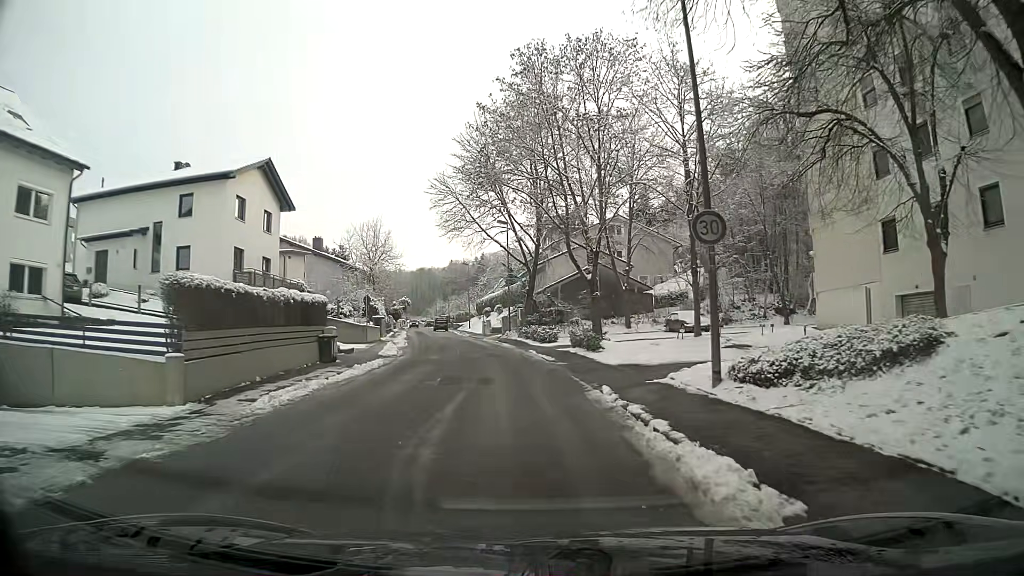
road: residential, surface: asphalt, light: Day
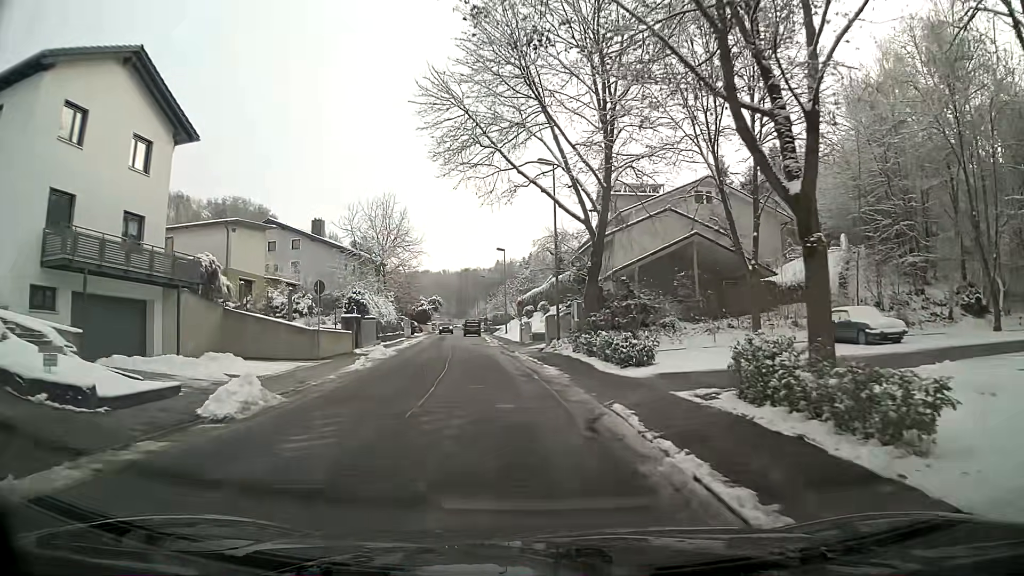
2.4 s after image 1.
(-0.7, +19.1) m; -5°
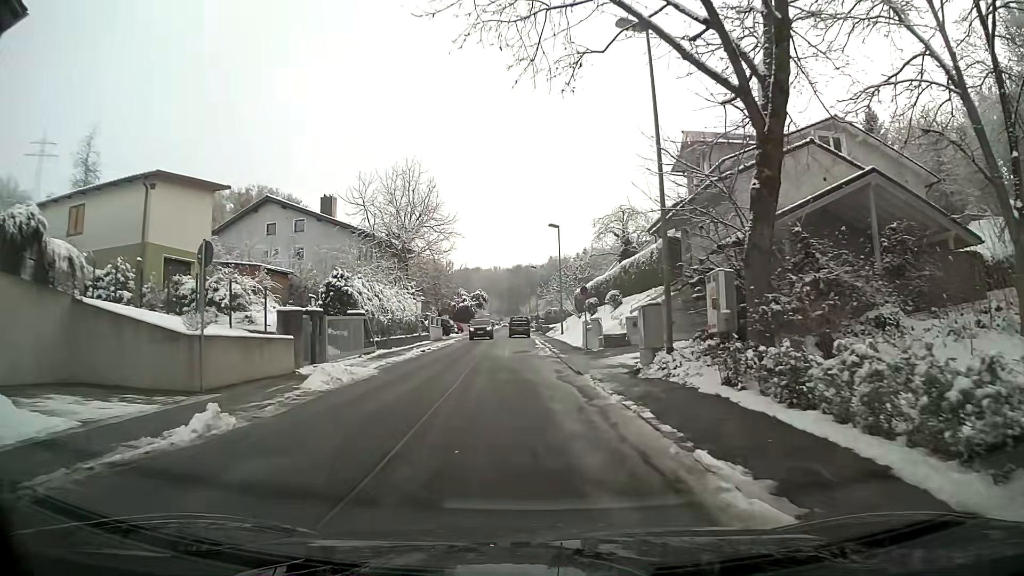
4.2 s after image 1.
(-0.6, +14.2) m; -4°
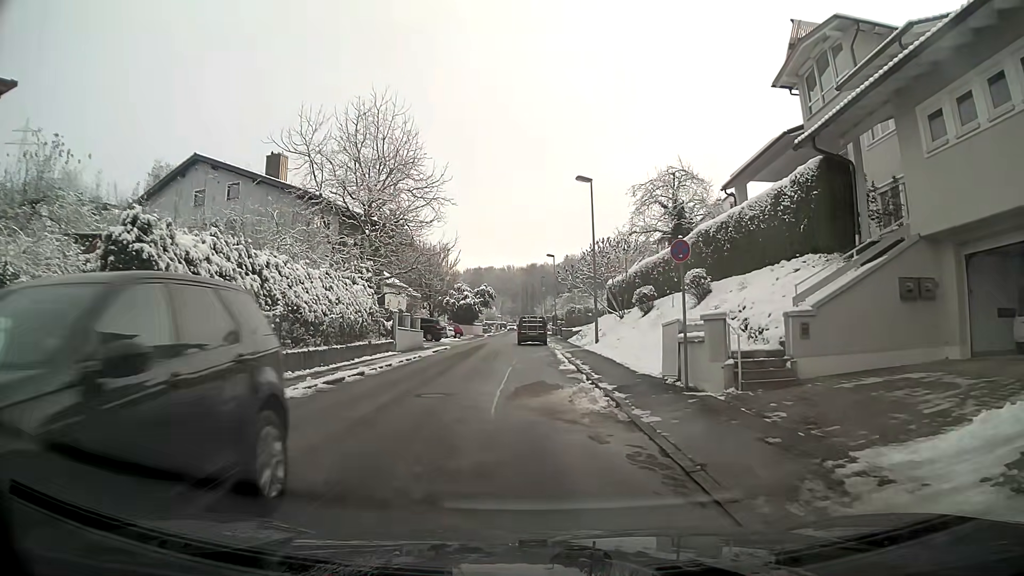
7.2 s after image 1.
(-0.3, +16.1) m; -2°
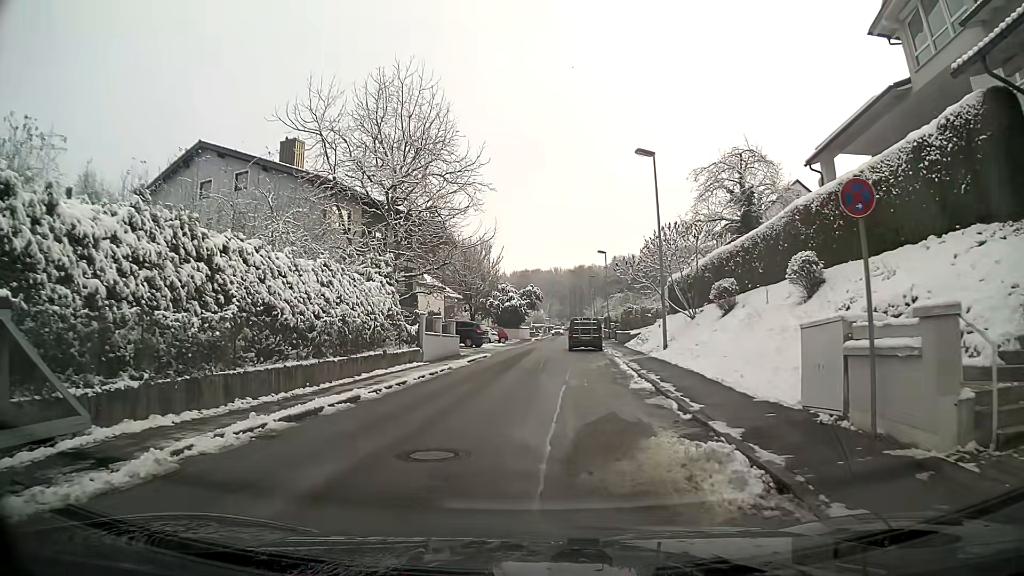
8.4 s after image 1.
(-0.2, +5.5) m; -4°
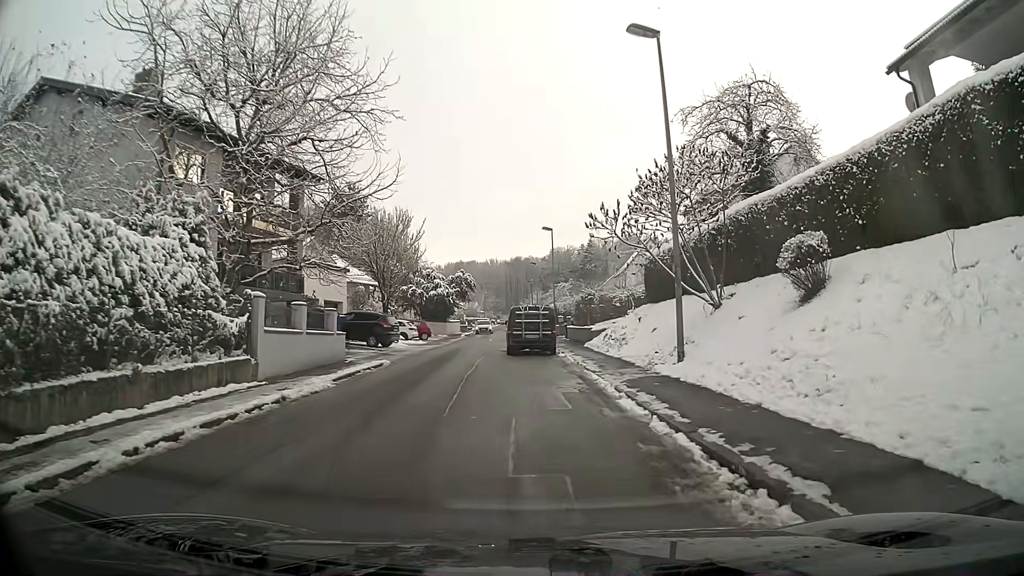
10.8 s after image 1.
(+0.5, +11.5) m; +6°
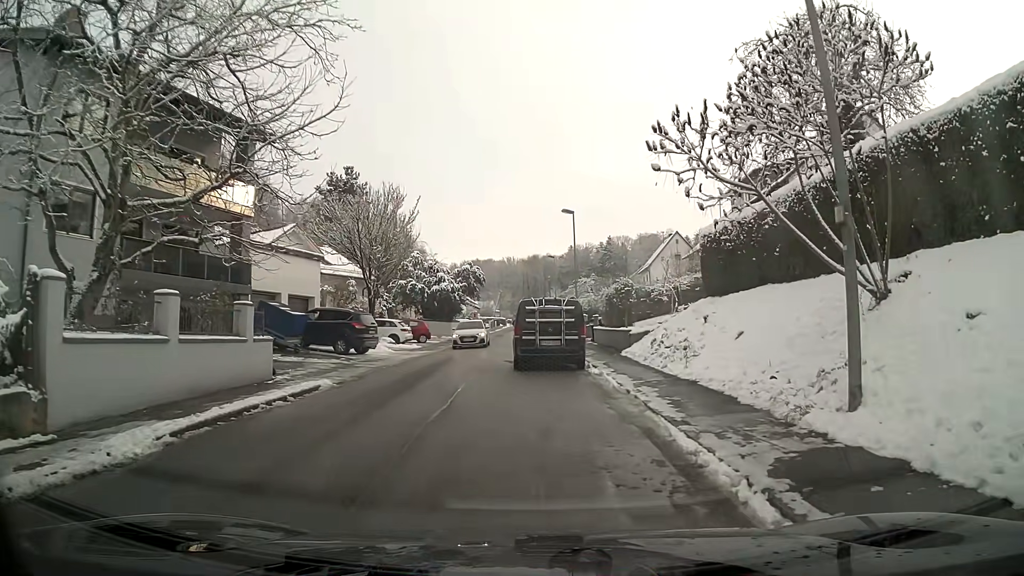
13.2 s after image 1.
(-0.1, +7.6) m; -2°
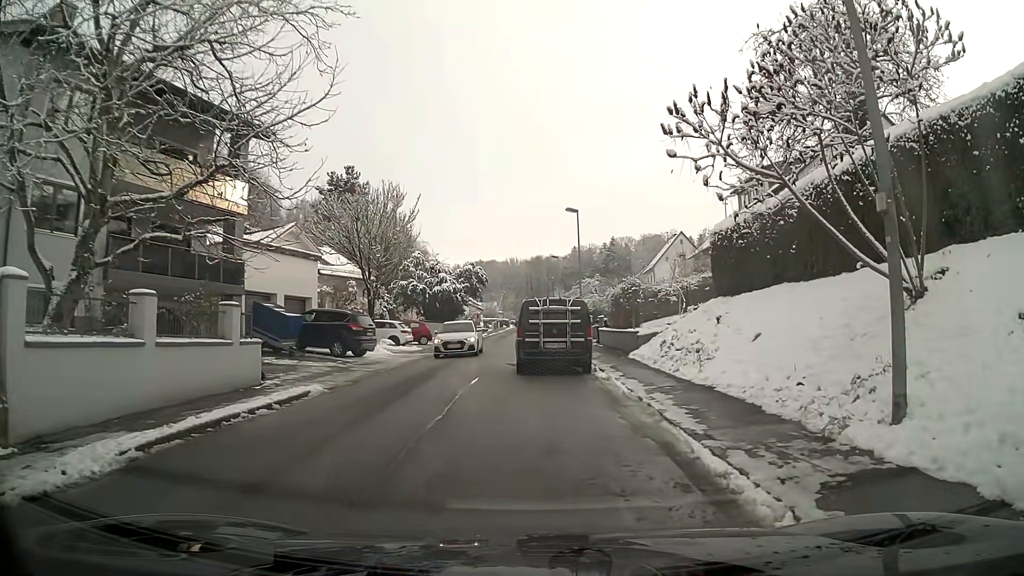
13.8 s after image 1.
(0.0, +0.8) m; +1°
(-2, +10) (-3, +20) (-3, +30) (-3, +40) (-3, +50) (-3, +60) (-4, +70) (-4, +80) (-4, +90) (-3, +100) m
